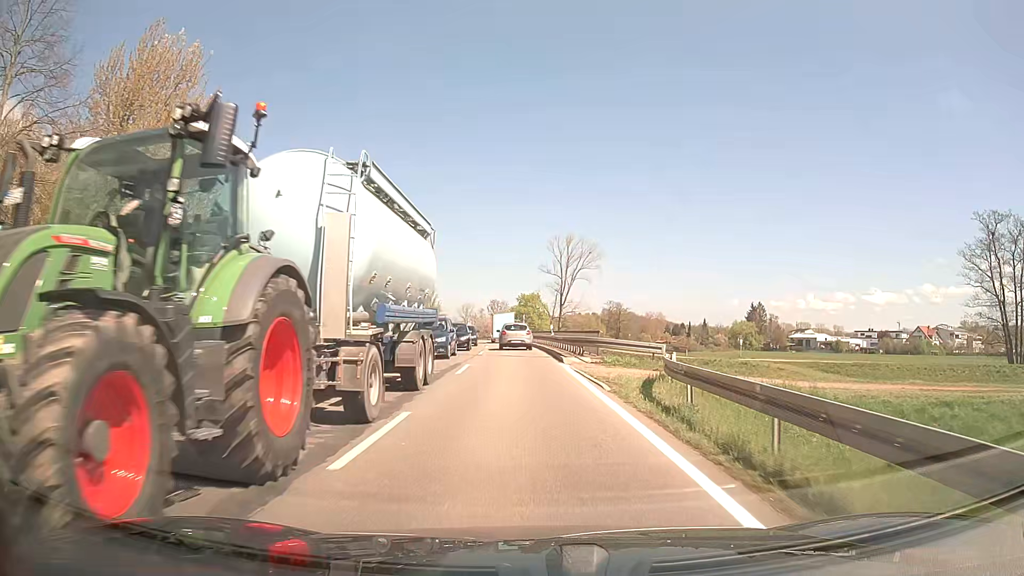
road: secondary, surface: asphalt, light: Day
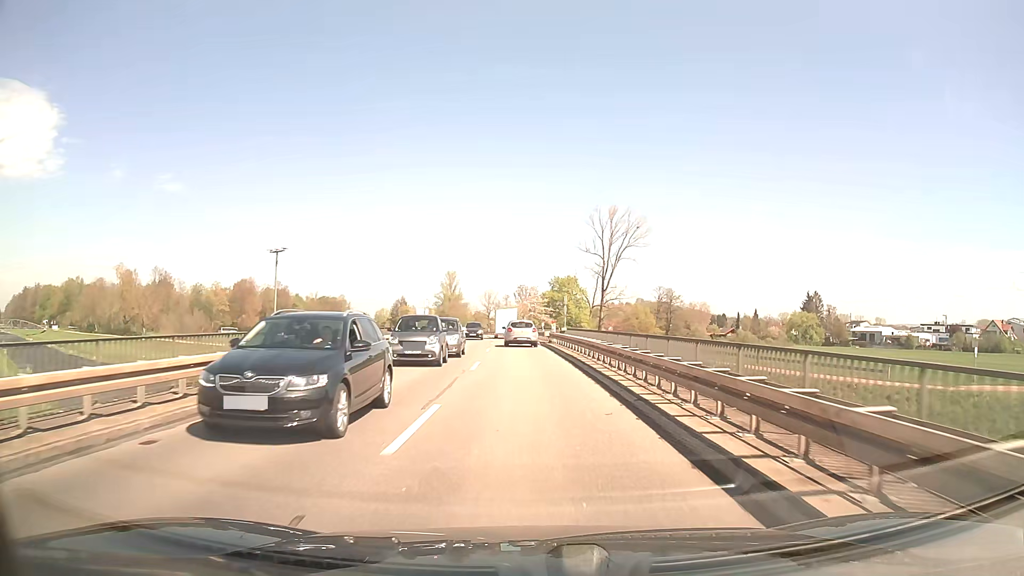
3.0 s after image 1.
(-0.9, +35.8) m; -3°
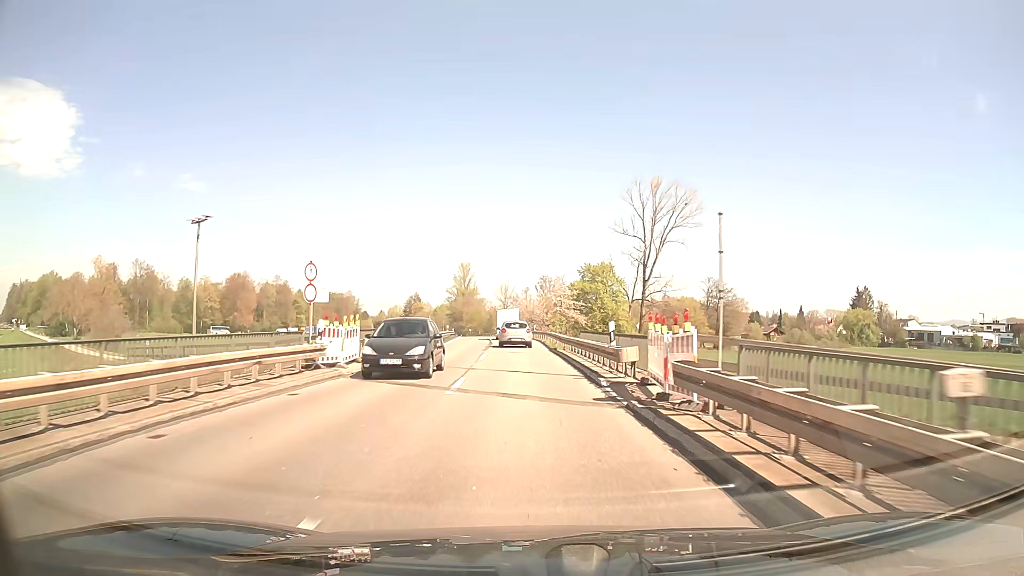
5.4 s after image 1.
(-0.5, +30.5) m; -2°
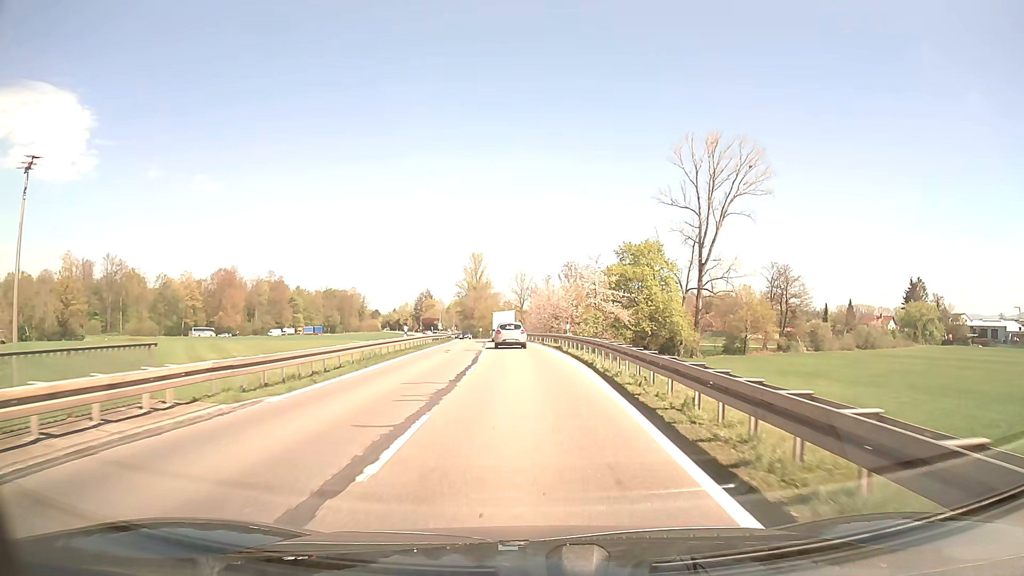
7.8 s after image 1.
(-0.5, +30.2) m; -1°
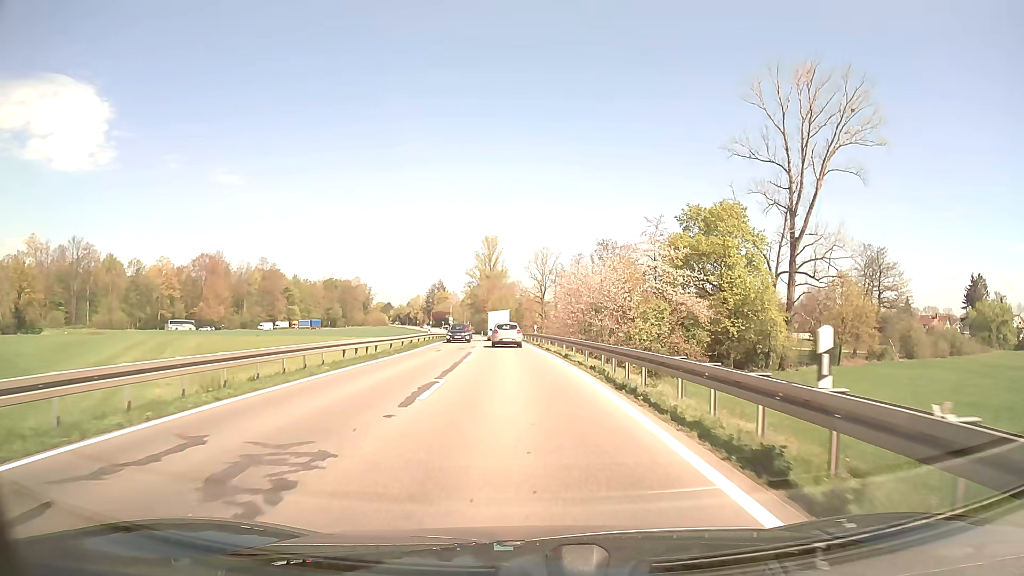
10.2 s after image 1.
(-0.6, +30.1) m; -2°
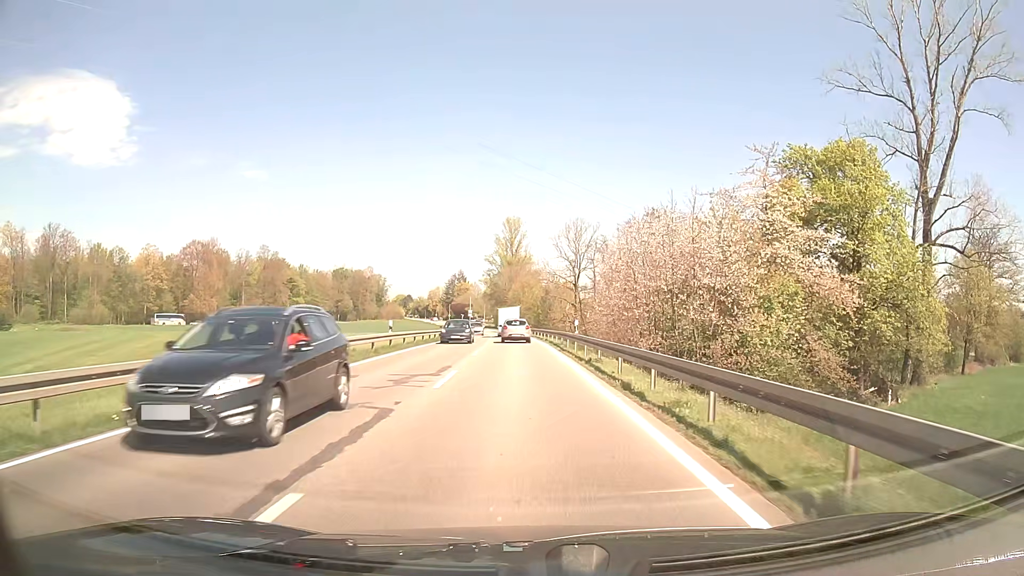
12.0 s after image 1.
(-0.4, +23.0) m; -2°
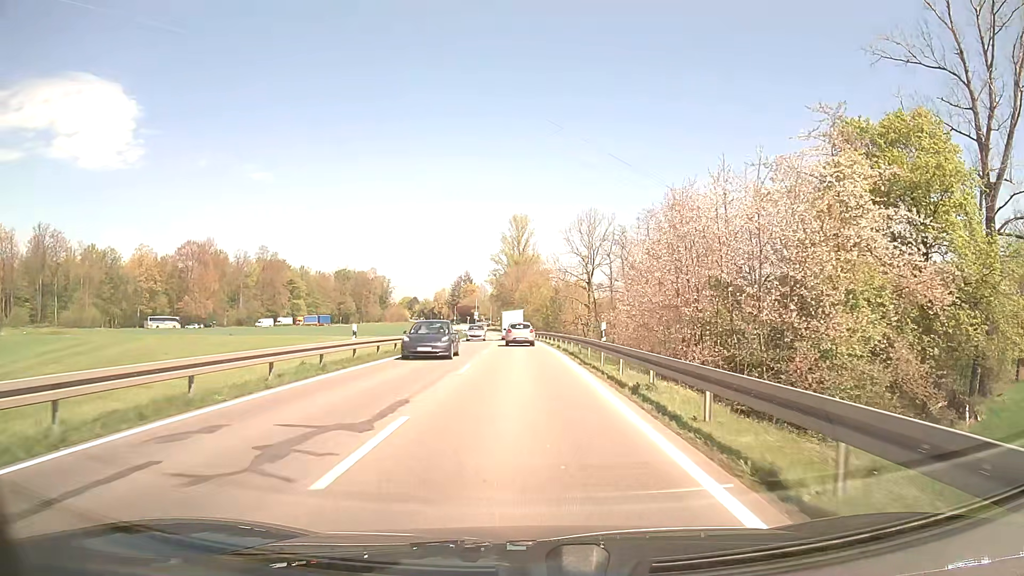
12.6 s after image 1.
(-0.1, +7.8) m; -1°
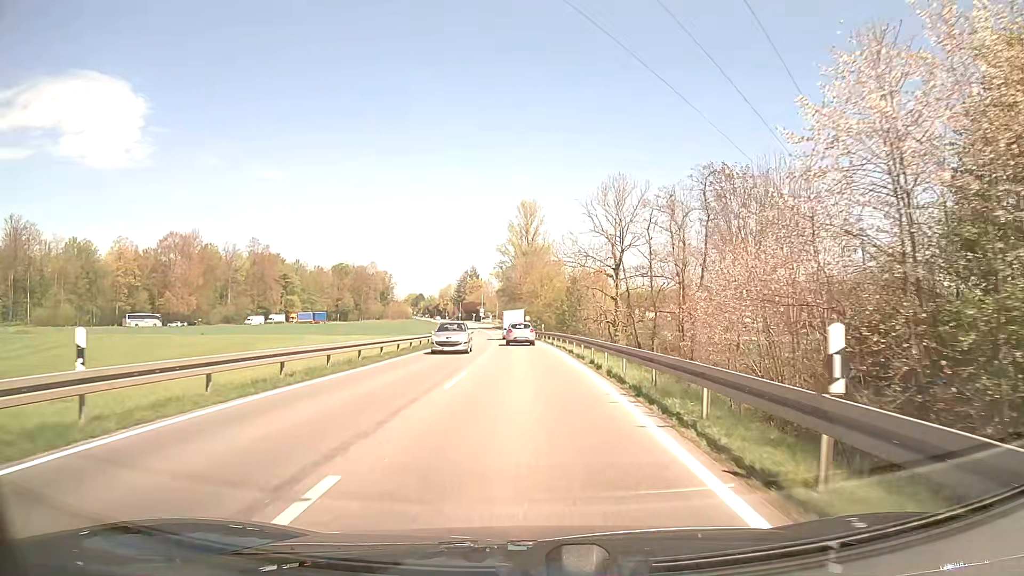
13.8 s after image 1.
(-0.1, +15.7) m; -1°
(0, +10) (0, +20) (0, +30) (-1, +40) (-1, +50) (-1, +60) (-2, +70) (-3, +80) (-3, +90) (-4, +100) m
